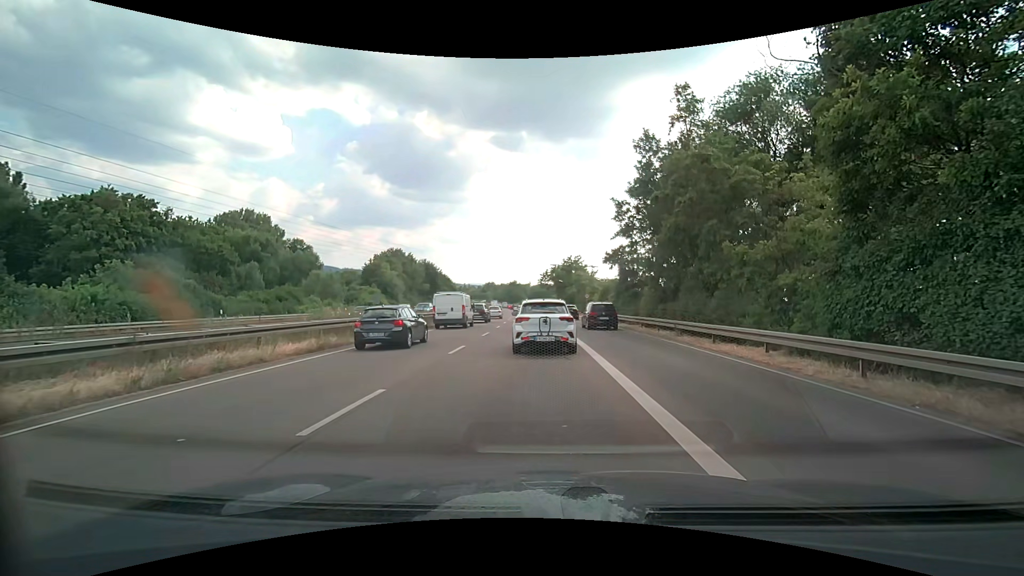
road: trunk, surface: asphalt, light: Day
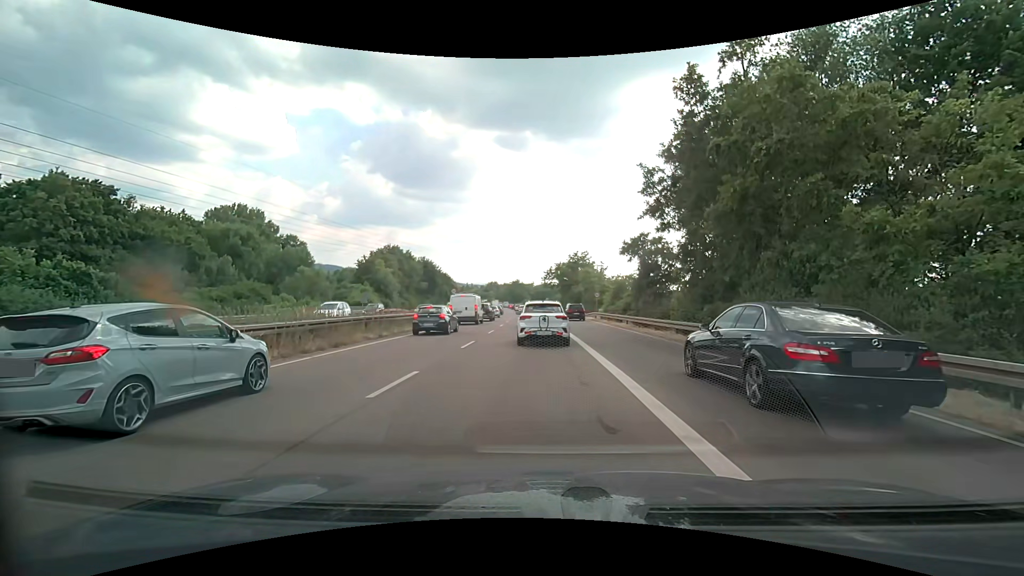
(-0.1, +7.0) m; -1°
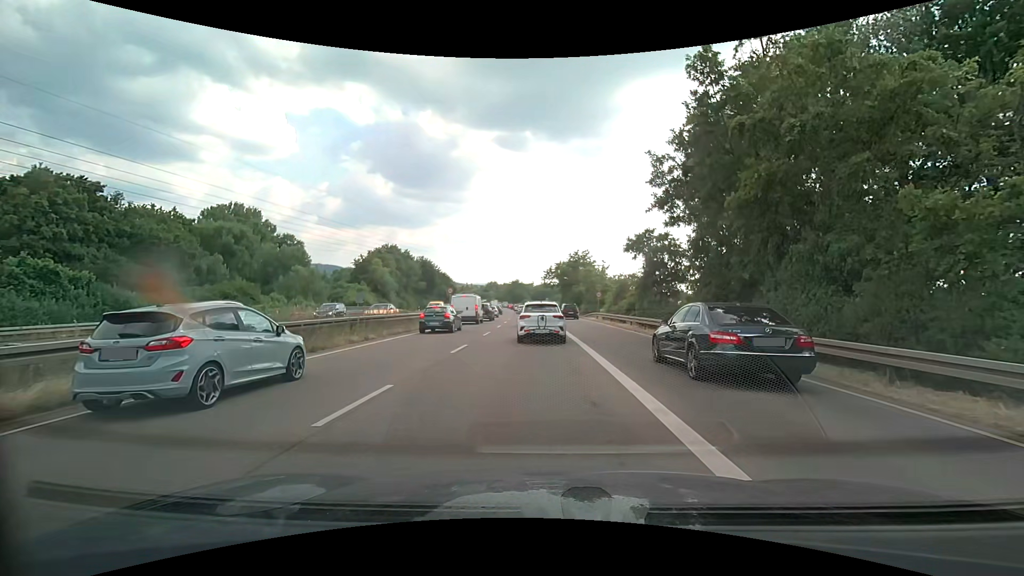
(0.0, +1.7) m; +1°
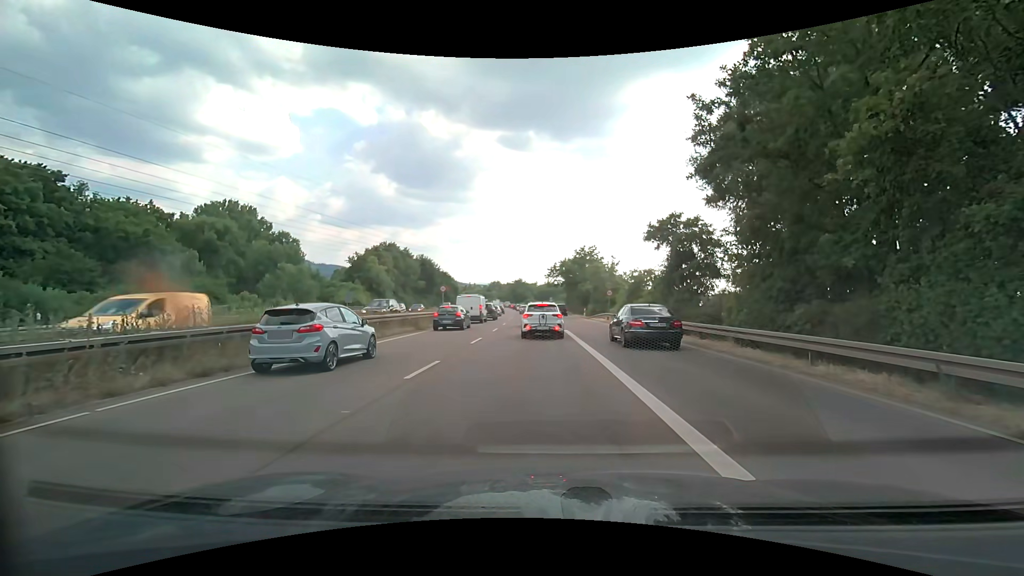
(-0.1, +5.3) m; -2°
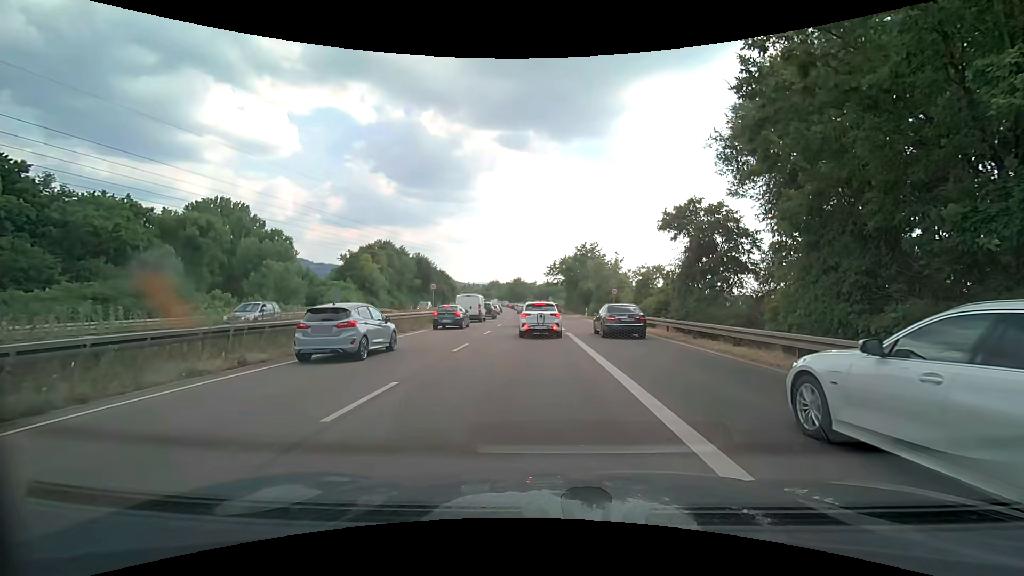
(0.0, +3.5) m; +1°
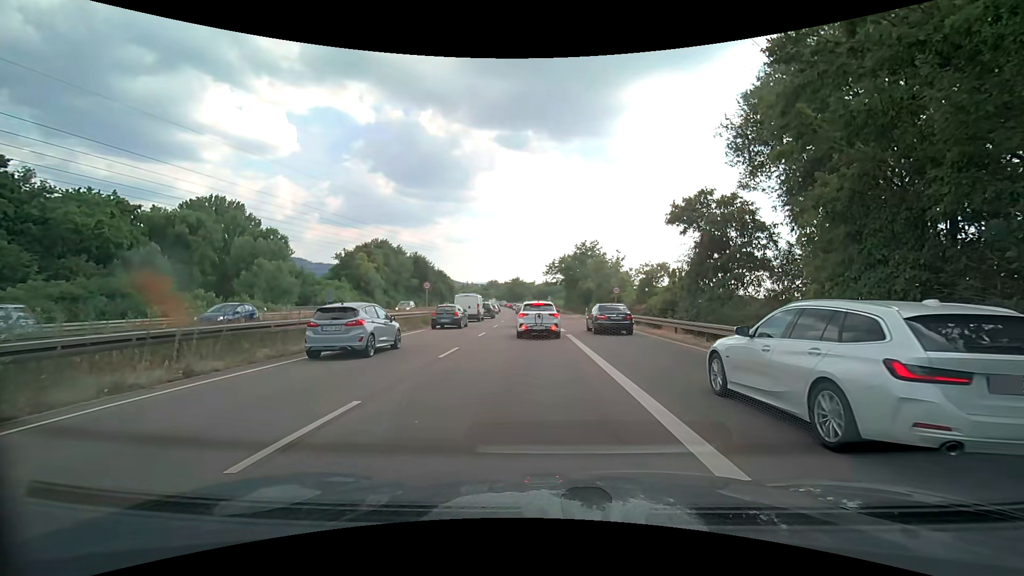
(0.0, +1.8) m; -1°
